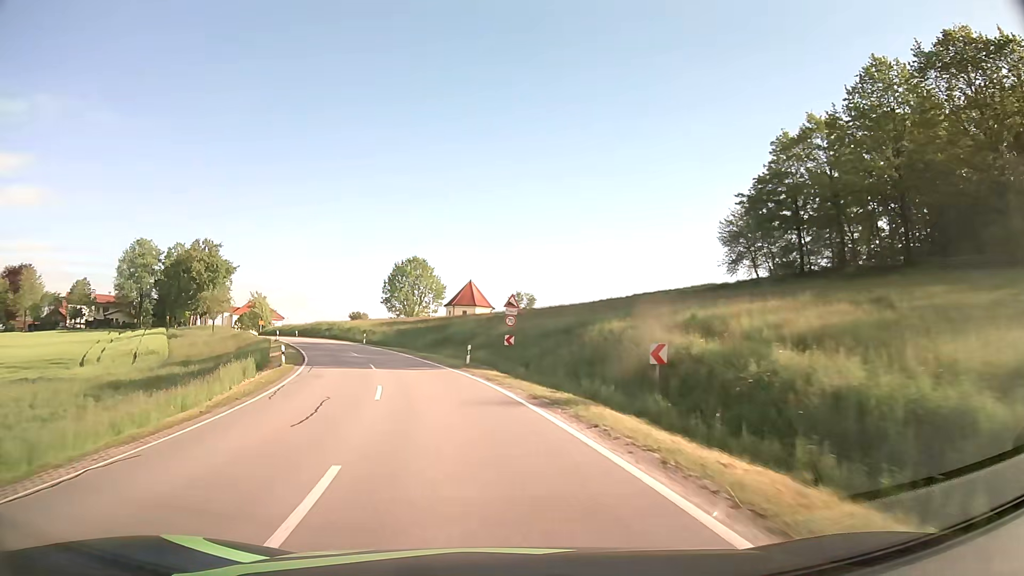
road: secondary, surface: asphalt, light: Day
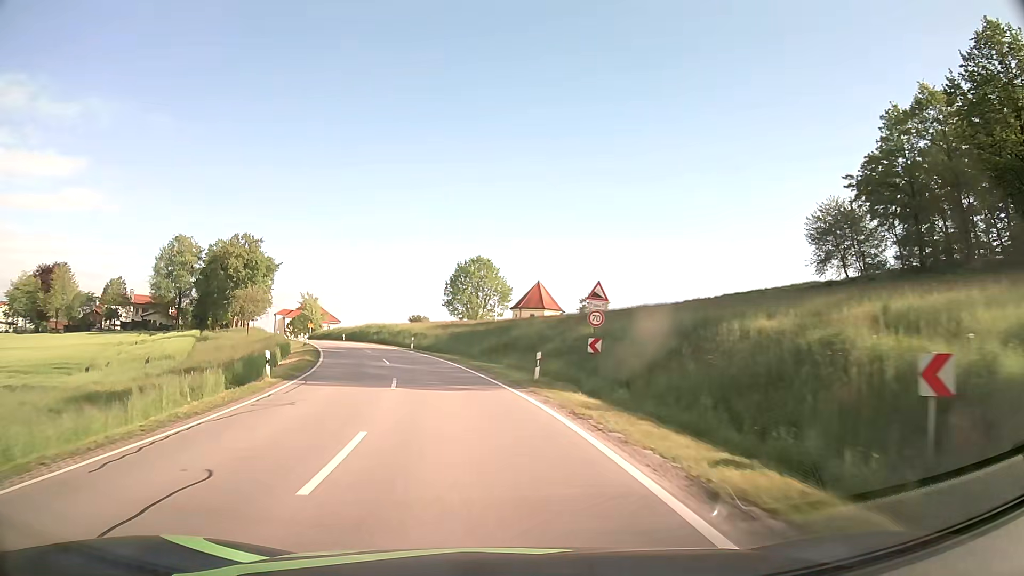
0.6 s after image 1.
(-0.5, +9.7) m; -6°
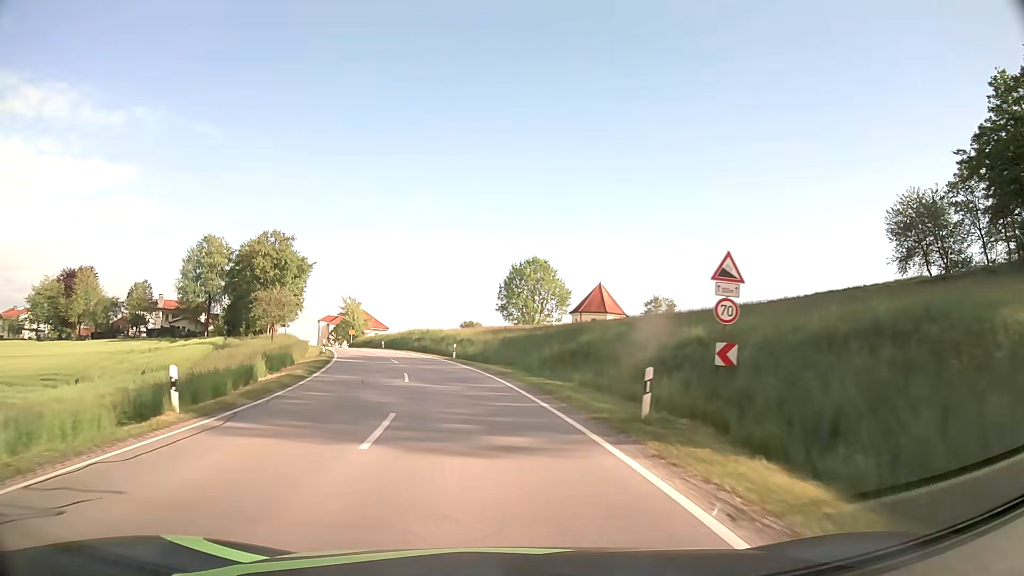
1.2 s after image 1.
(-0.4, +9.5) m; -5°
